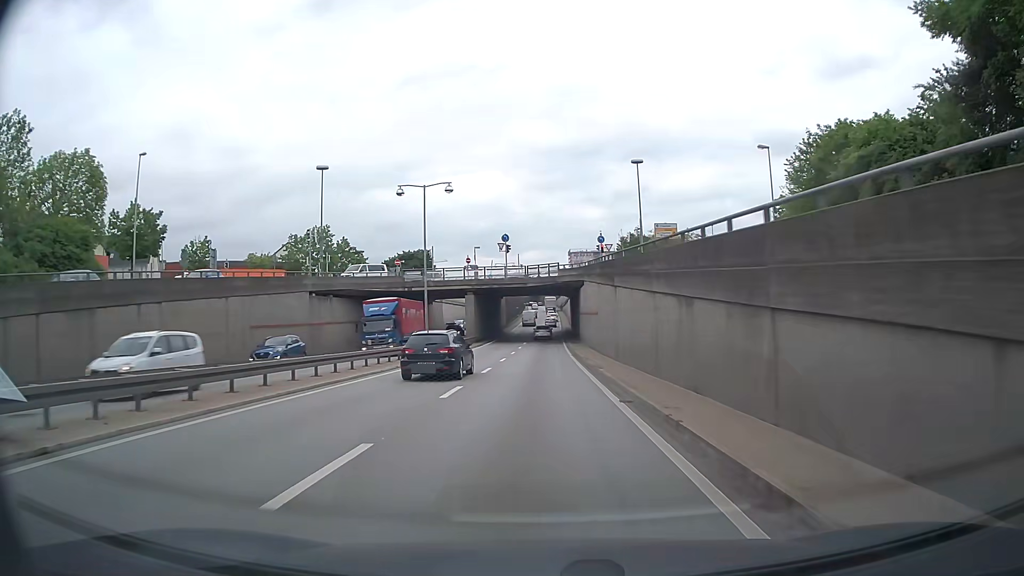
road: trunk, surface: asphalt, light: Day
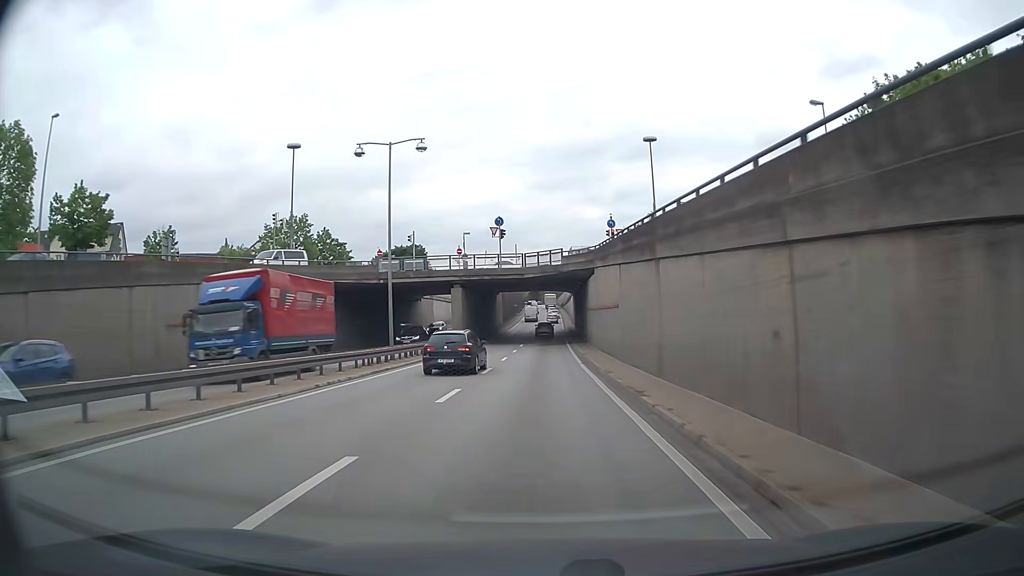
(0.0, +9.7) m; 0°
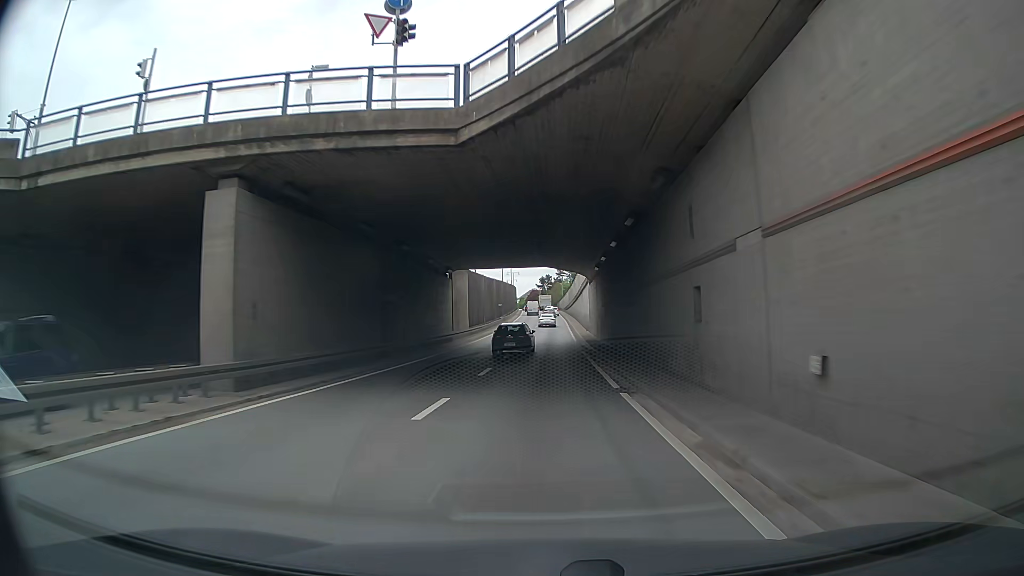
(+0.1, +39.1) m; 0°
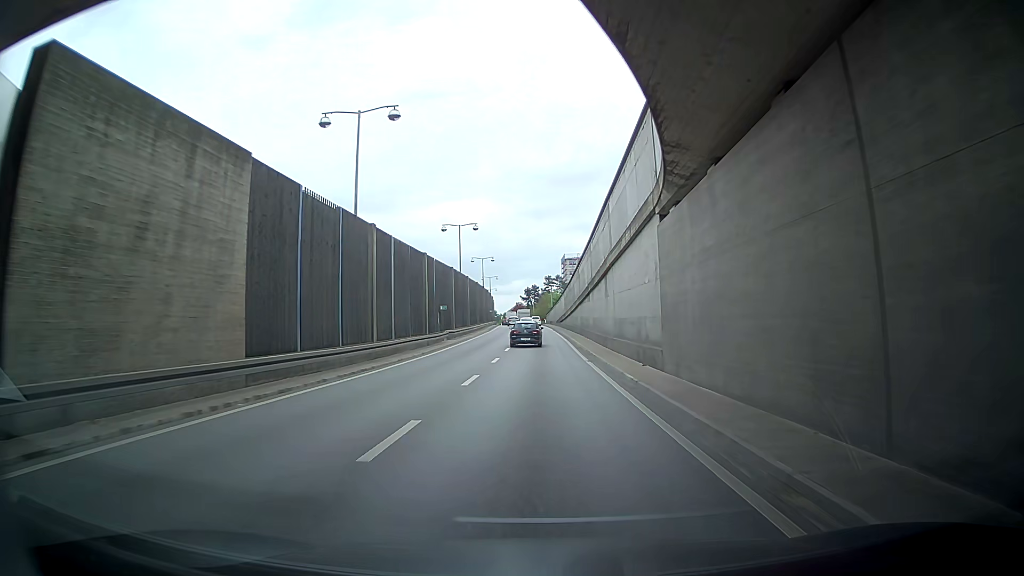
(+0.1, +39.2) m; 0°
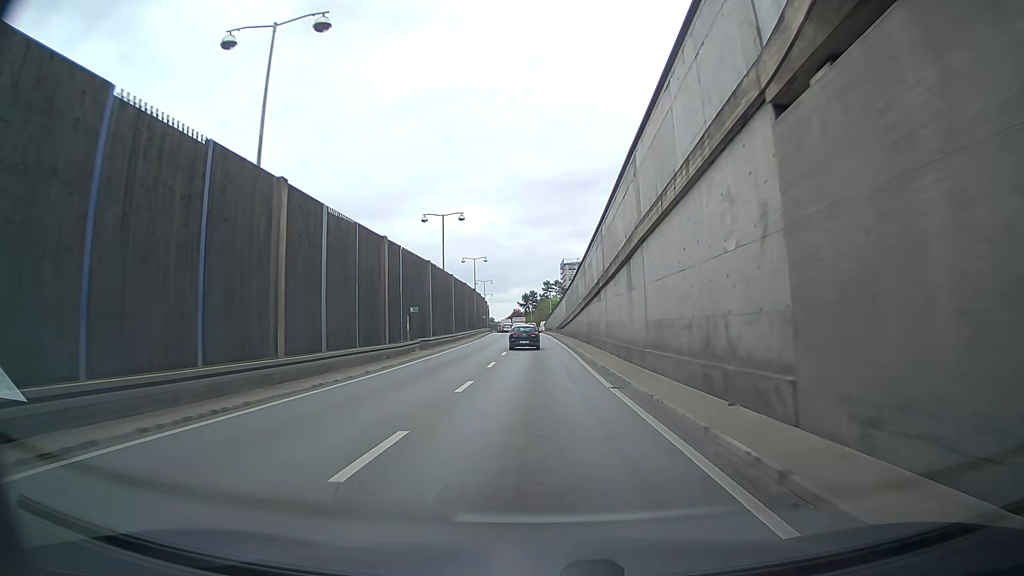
(+0.2, +9.7) m; +1°
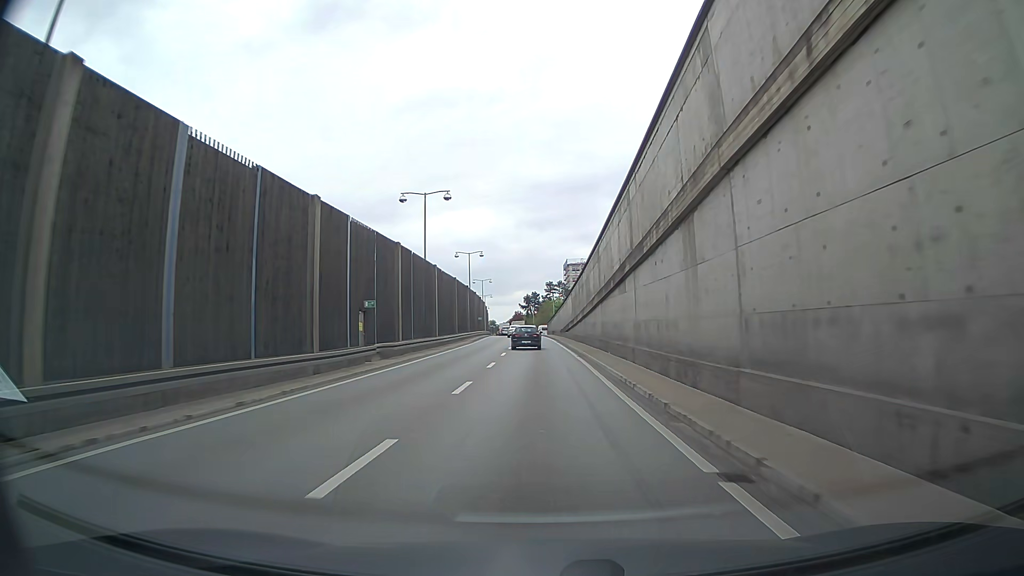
(0.0, +9.6) m; 0°
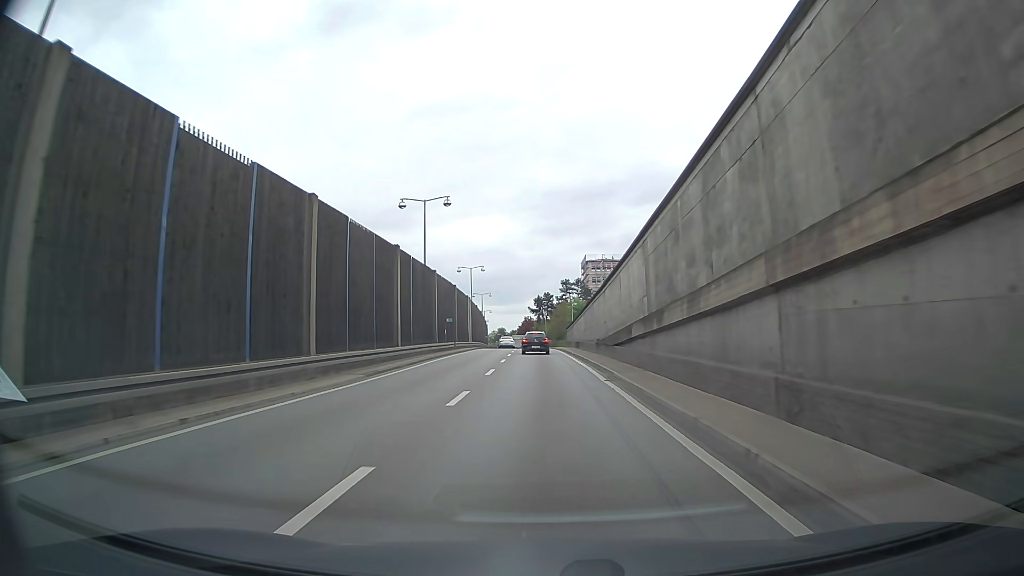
(-0.3, +37.7) m; -1°
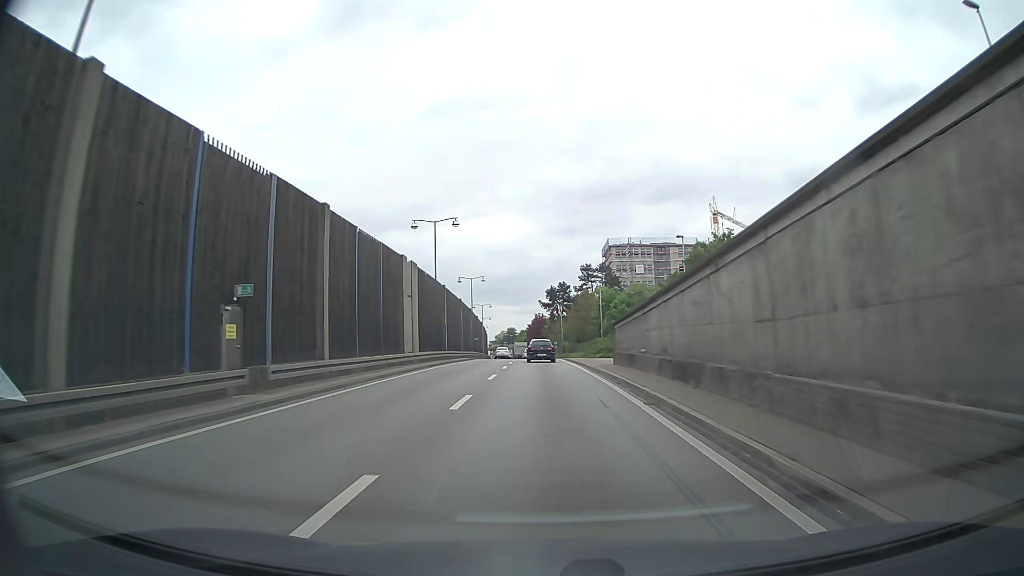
(-0.3, +36.3) m; -1°
(0, +10) (0, +20) (0, +30) (-1, +40) (-1, +50) (-1, +60) (-1, +70) (-2, +80) (-2, +90) (-3, +100) m
